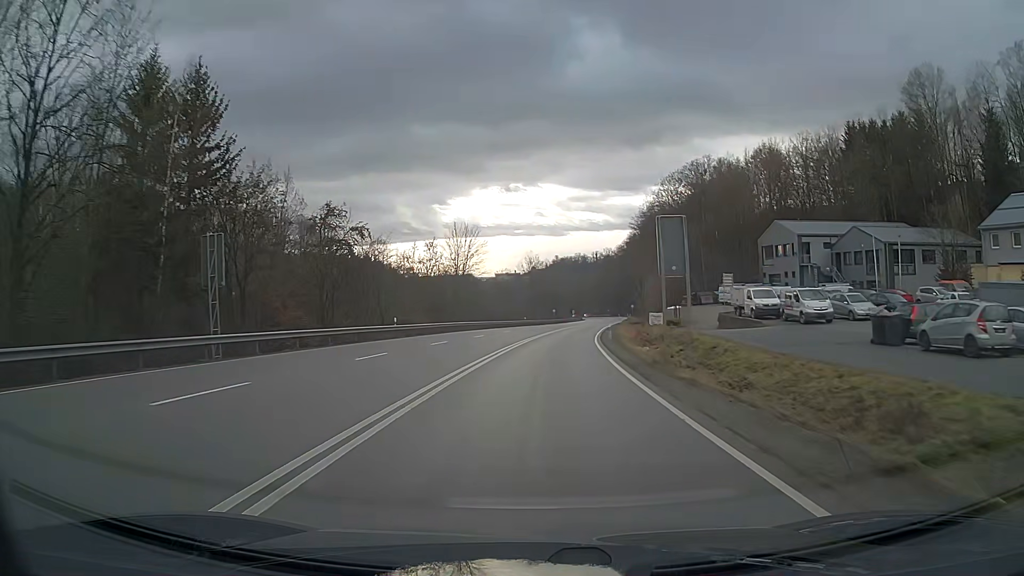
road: primary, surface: asphalt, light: Day
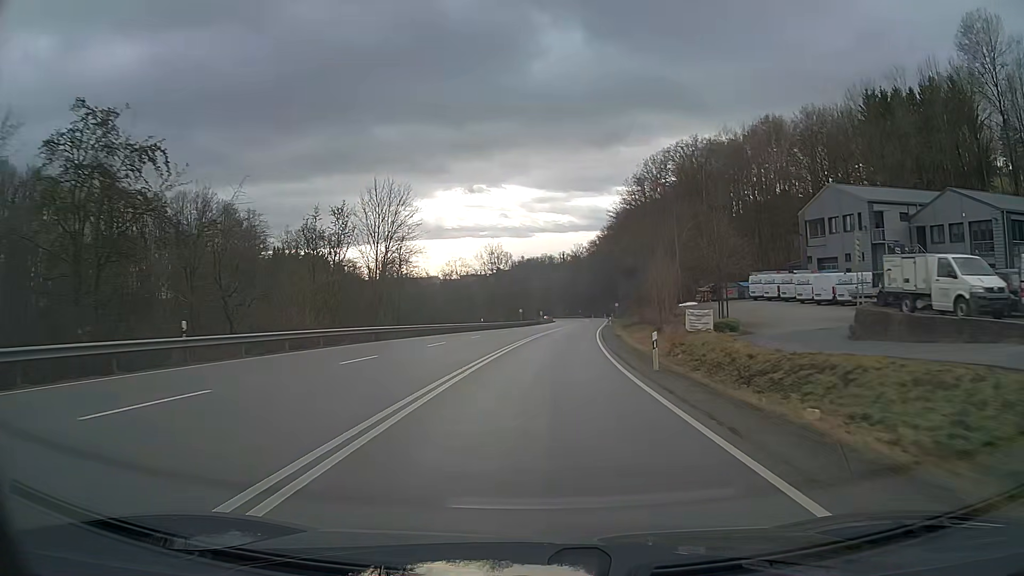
(+0.6, +25.0) m; +3°
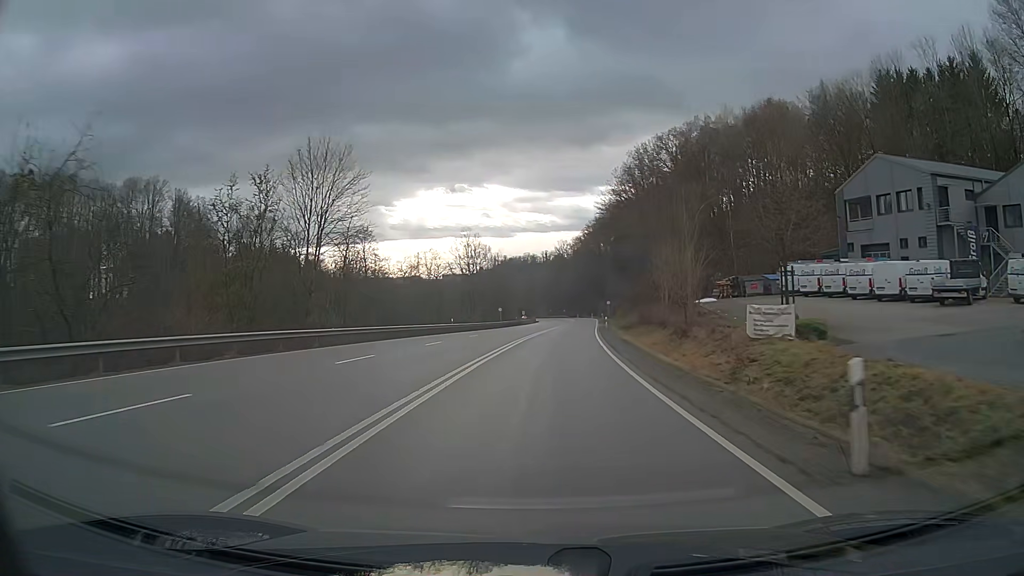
(+0.2, +12.5) m; +1°
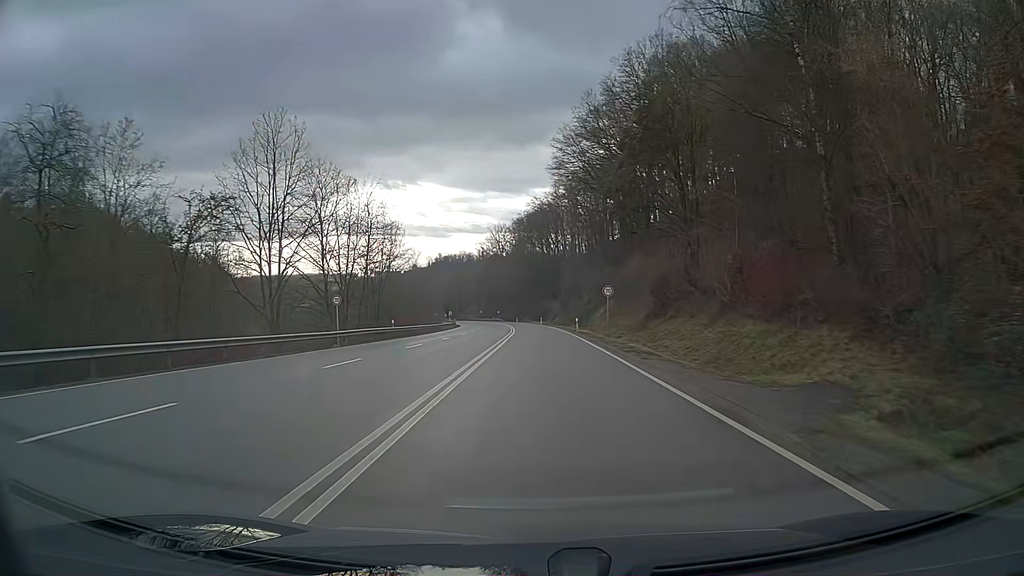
(+2.8, +59.5) m; +5°
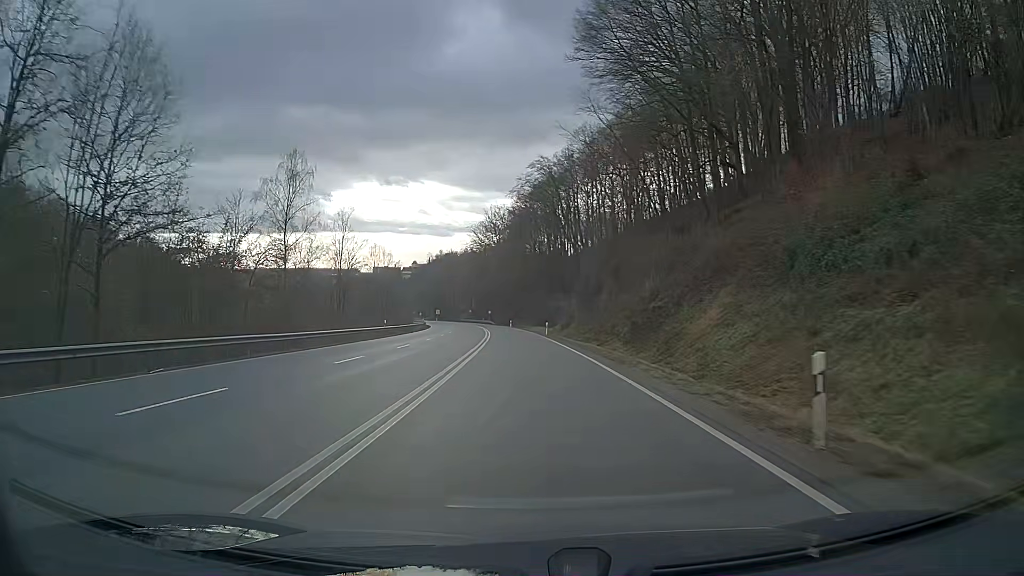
(+0.2, +44.6) m; 0°
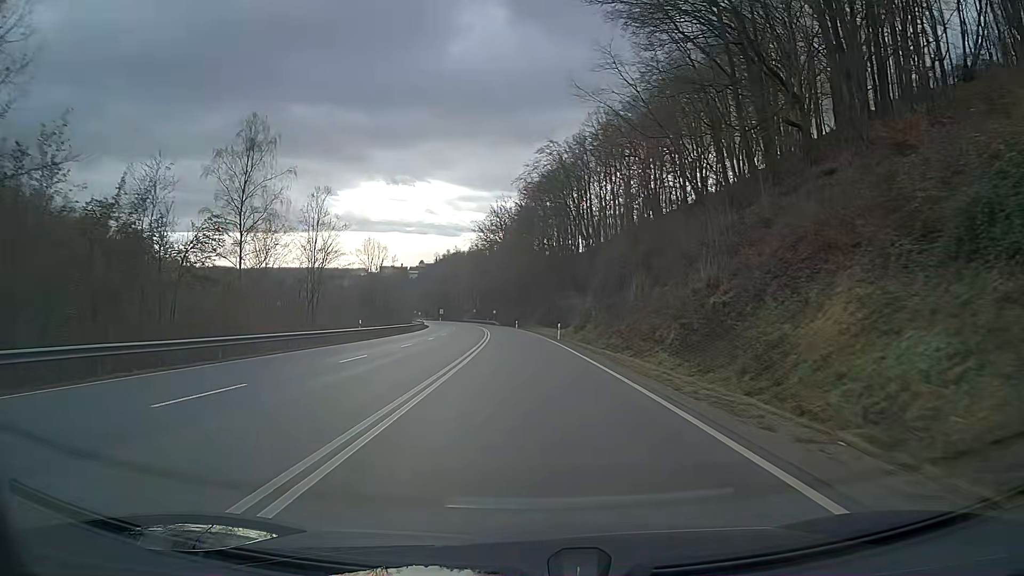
(-0.1, +11.0) m; -1°
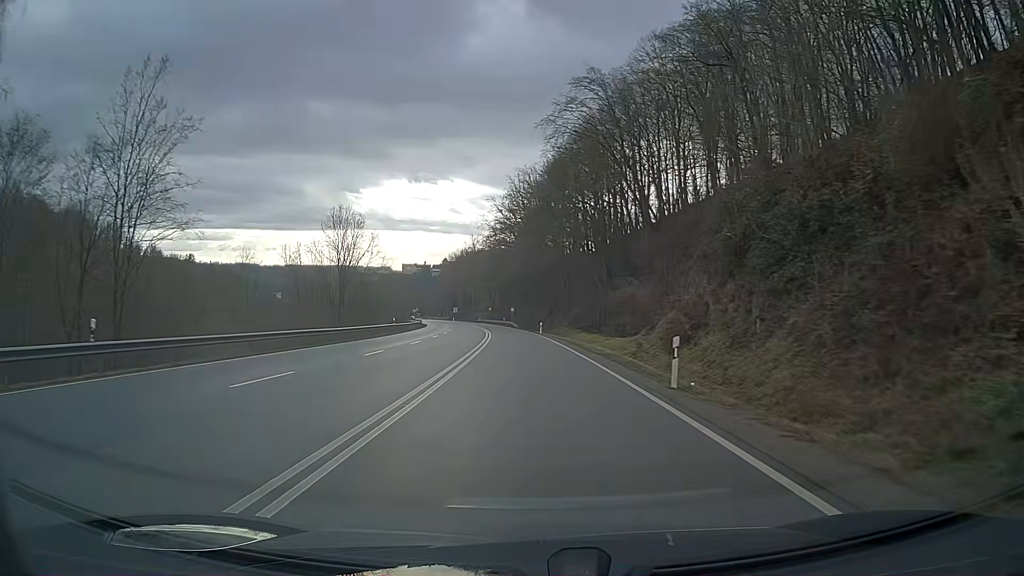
(-0.7, +32.7) m; -2°
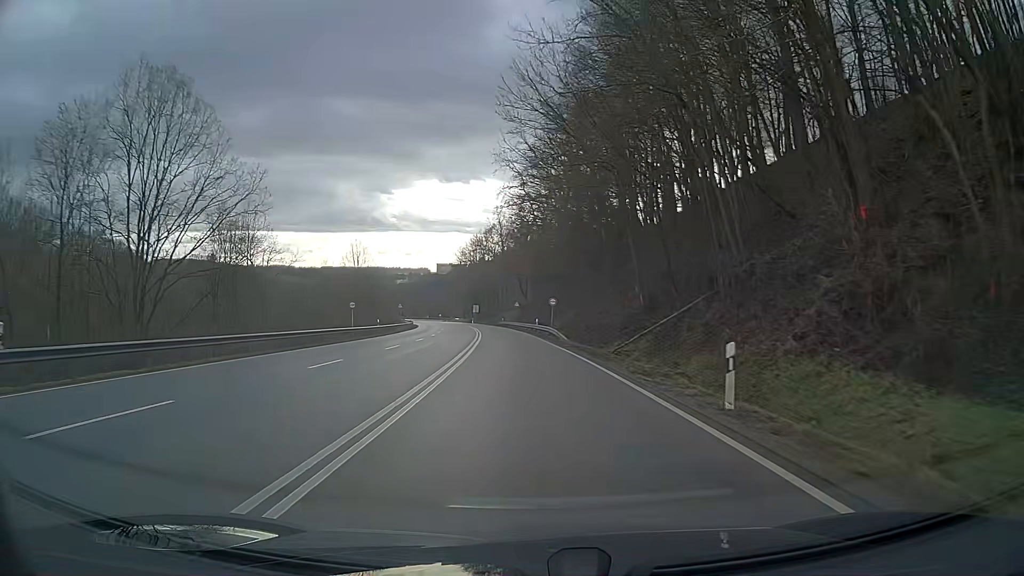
(-1.6, +54.0) m; -4°
(0, +10) (0, +20) (-1, +30) (-1, +40) (-2, +50) (-2, +60) (-3, +70) (-5, +80) (-6, +90) (-7, +100) m
